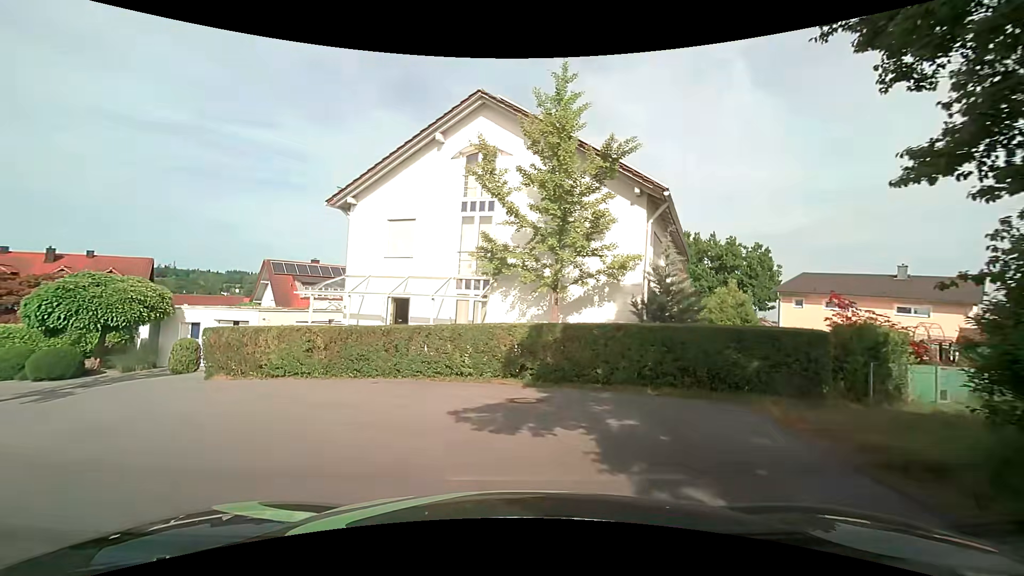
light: Day
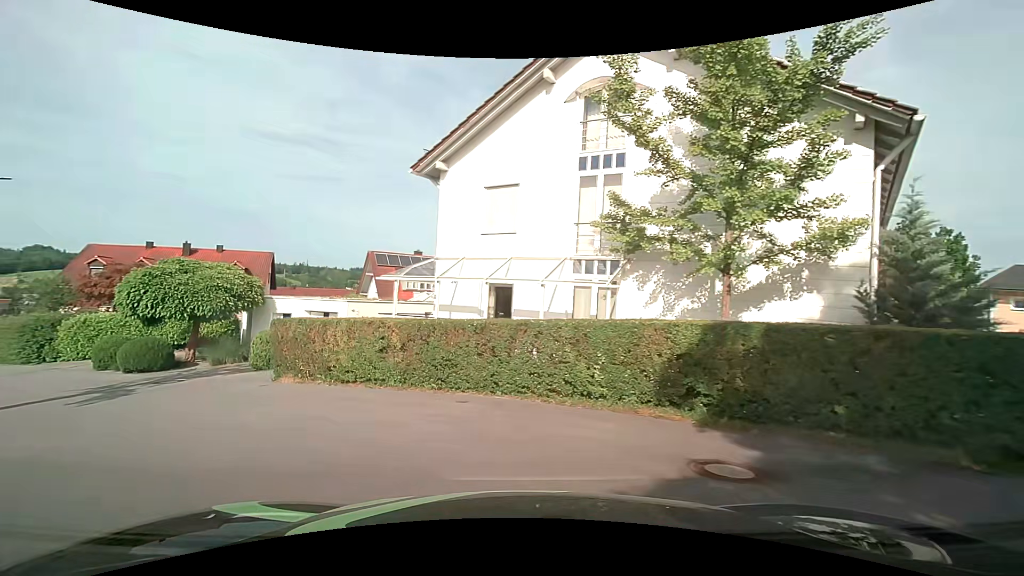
(-0.3, +4.2) m; -12°
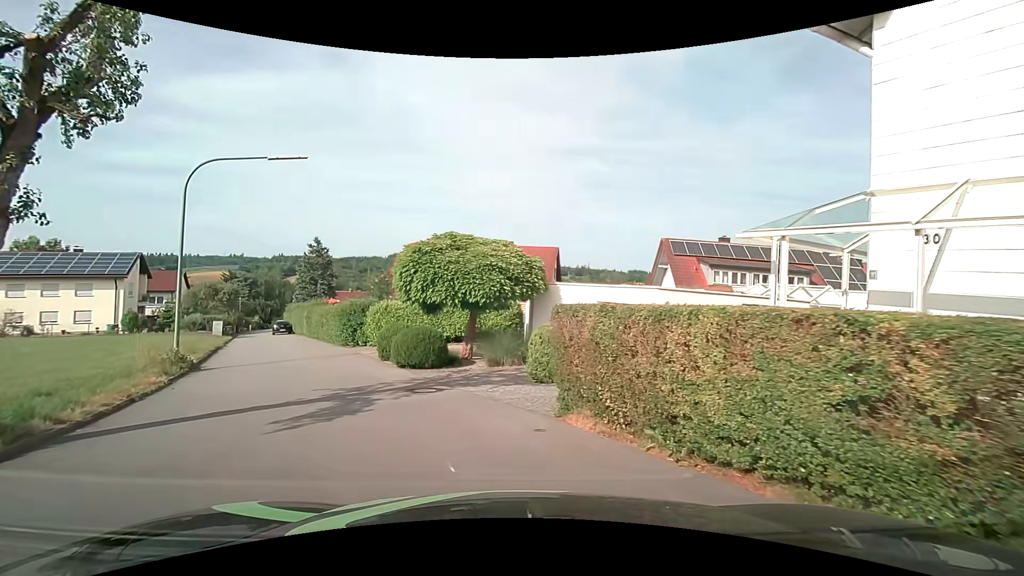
(-2.0, +7.0) m; -30°
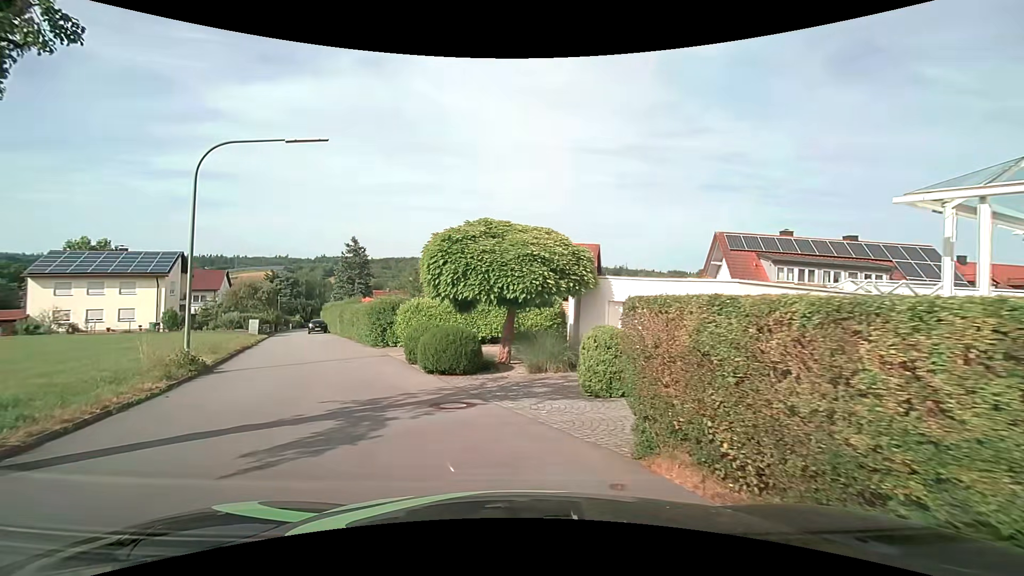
(-0.1, +2.2) m; -4°
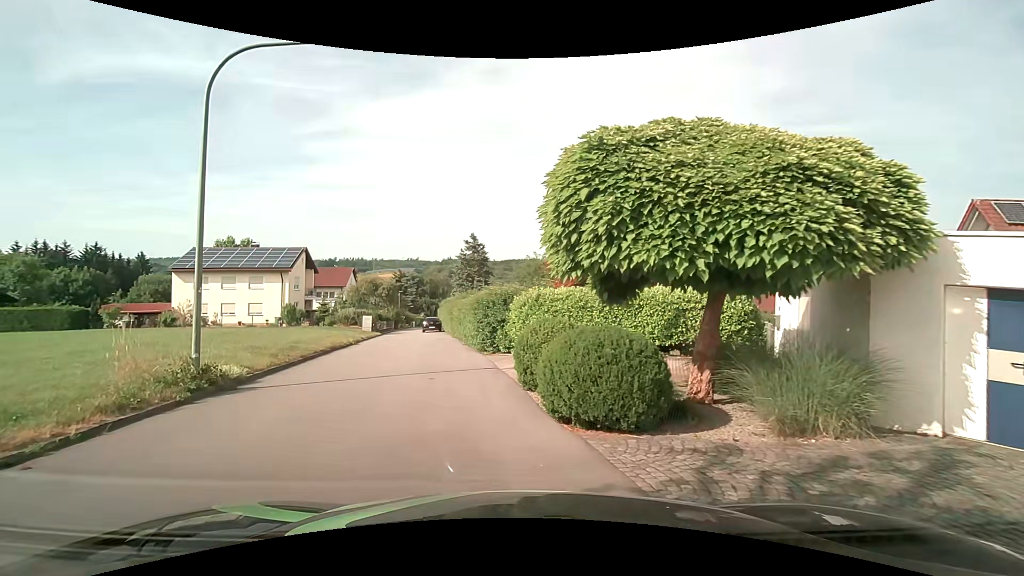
(-0.8, +6.8) m; -13°
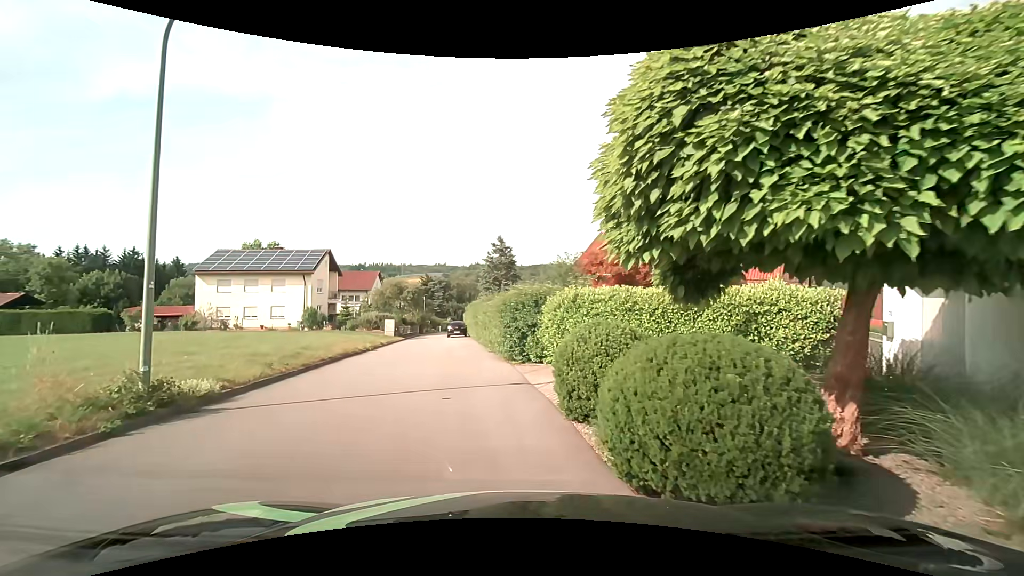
(-0.1, +2.5) m; -4°
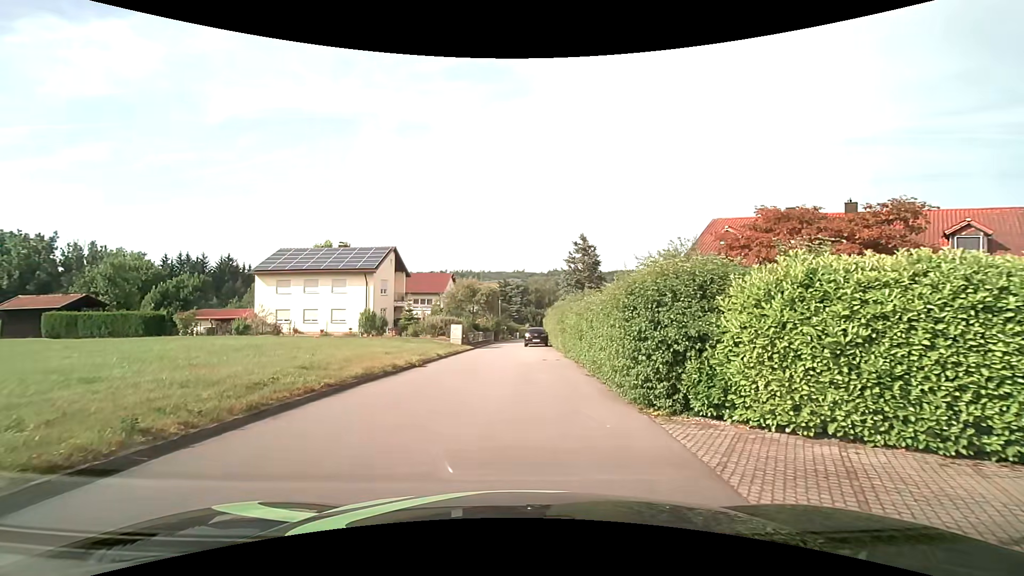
(-0.6, +7.7) m; -7°
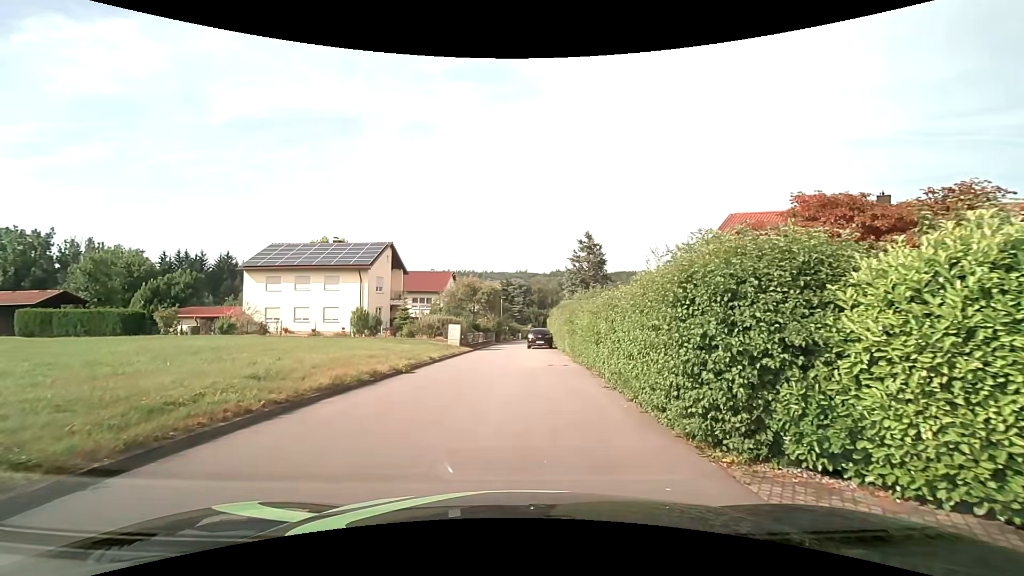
(-0.1, +2.5) m; -2°
